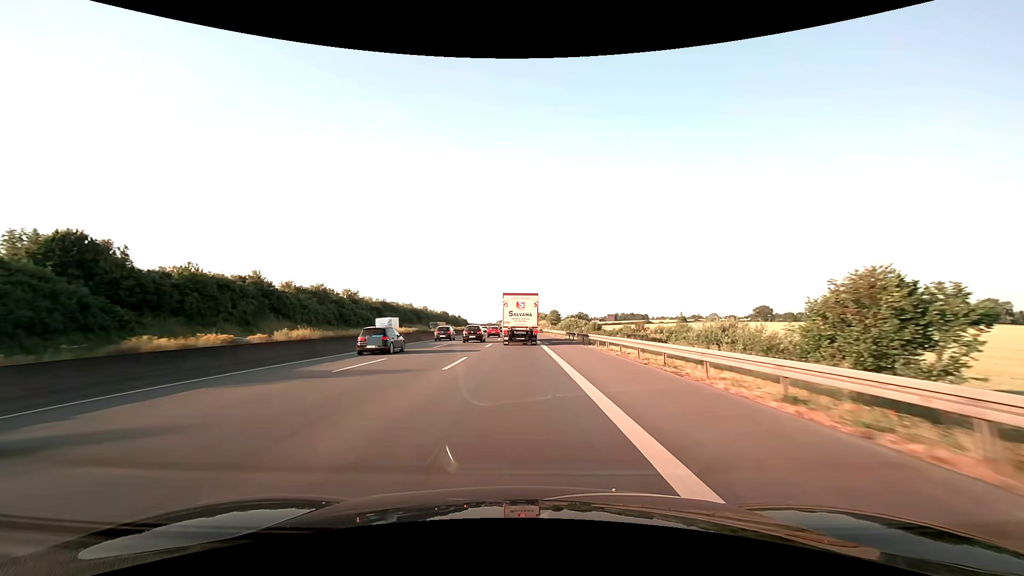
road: motorway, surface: asphalt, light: Day
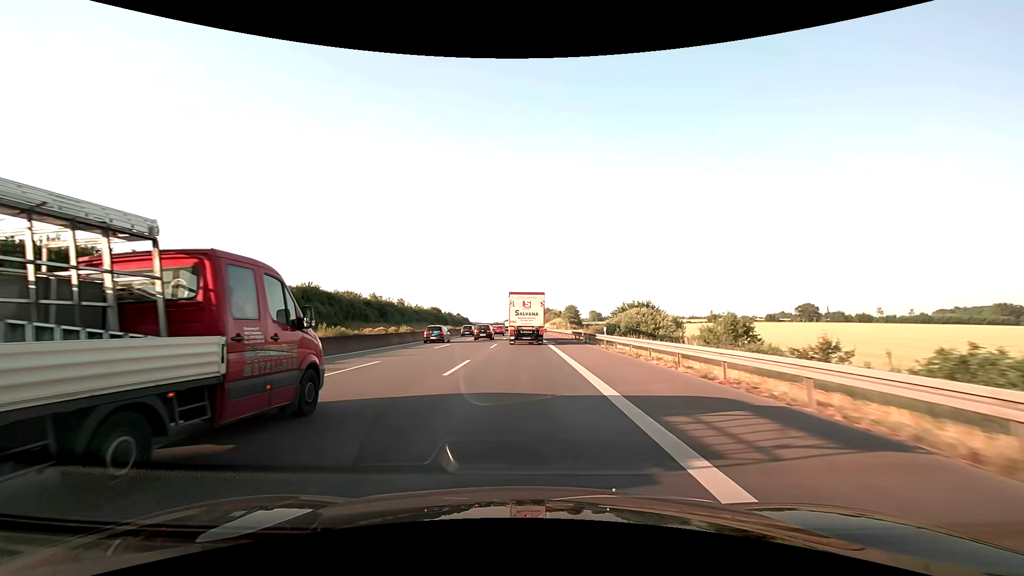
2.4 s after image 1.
(-0.5, +56.4) m; -1°
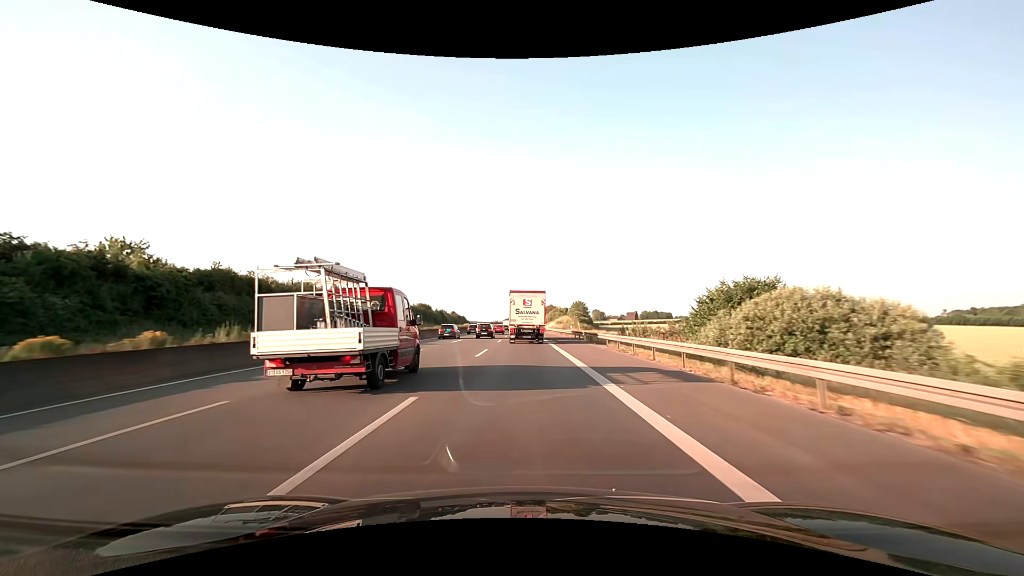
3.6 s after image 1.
(-0.1, +28.3) m; 0°
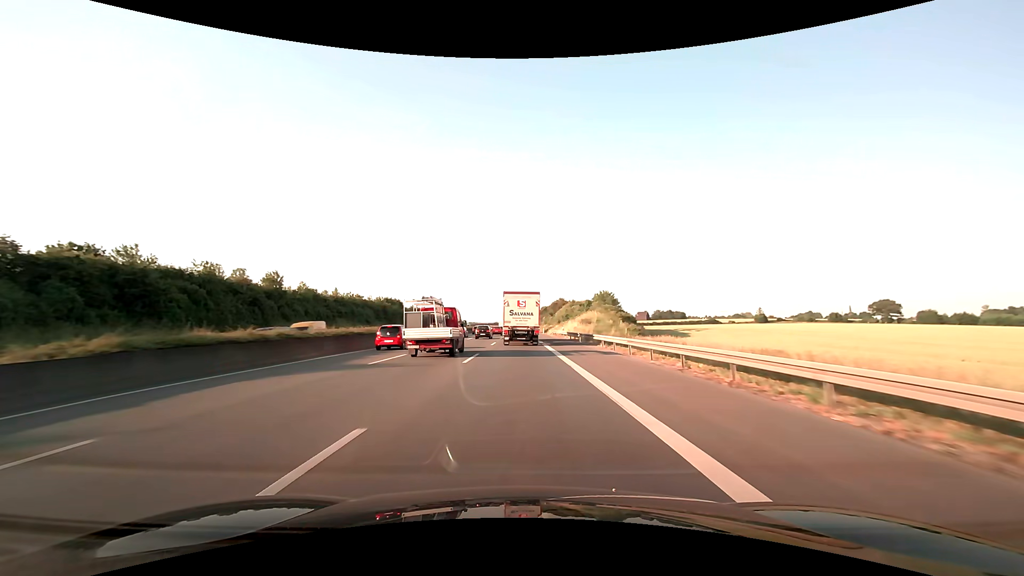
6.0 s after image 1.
(+0.1, +56.7) m; 0°
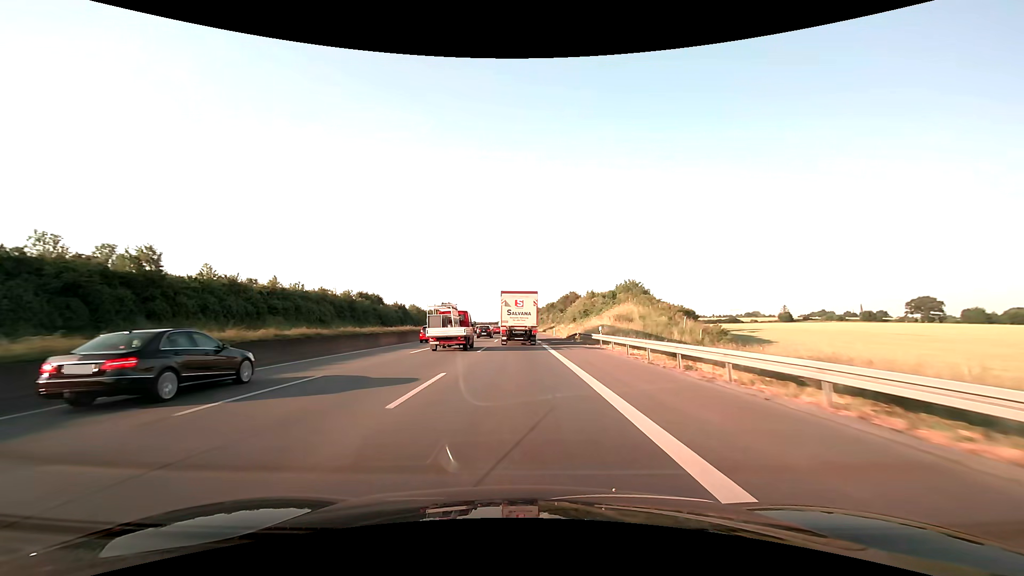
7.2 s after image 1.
(-0.1, +28.3) m; 0°
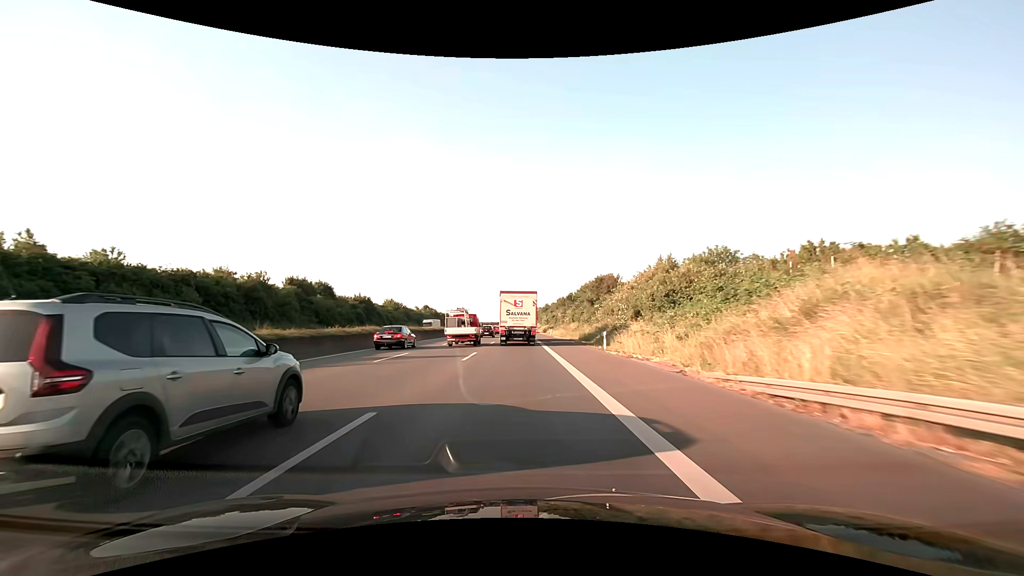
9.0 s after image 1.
(-0.2, +42.5) m; -1°
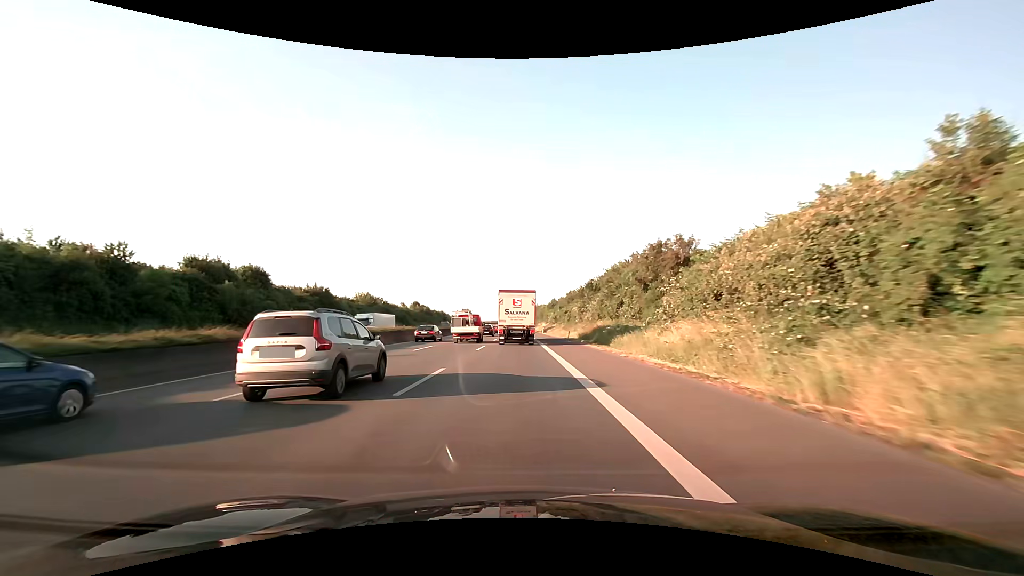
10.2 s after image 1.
(0.0, +28.3) m; 0°
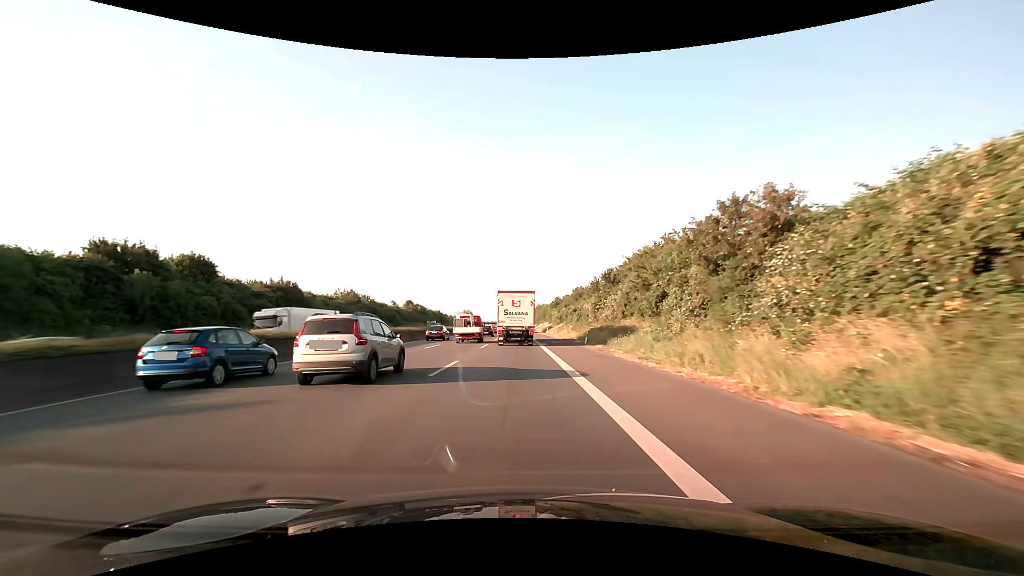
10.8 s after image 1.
(0.0, +14.1) m; 0°
(0, +10) (0, +20) (0, +30) (0, +40) (0, +50) (0, +60) (-1, +70) (-1, +80) (-1, +90) (-1, +100) m
